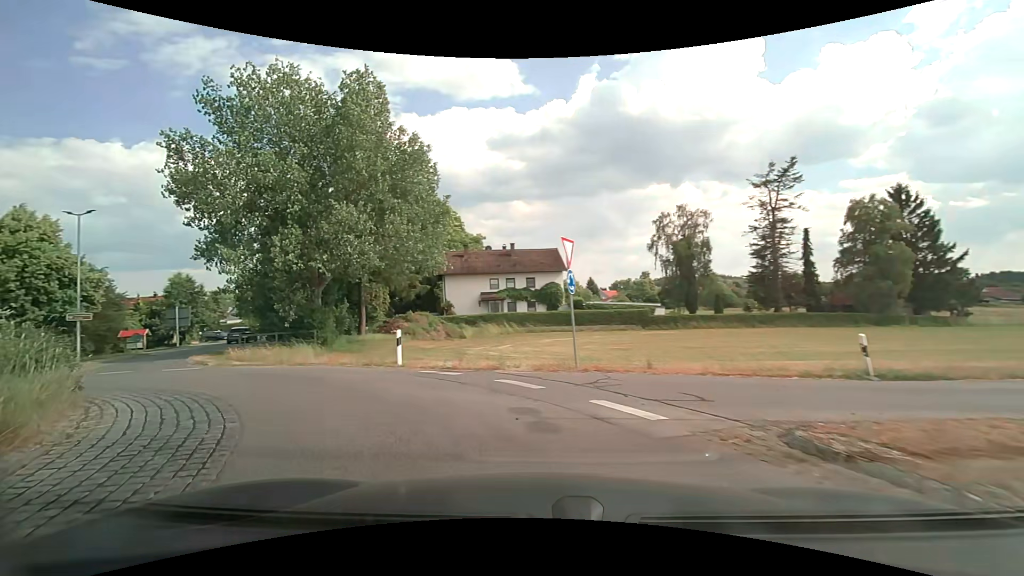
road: tertiary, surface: asphalt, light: Day
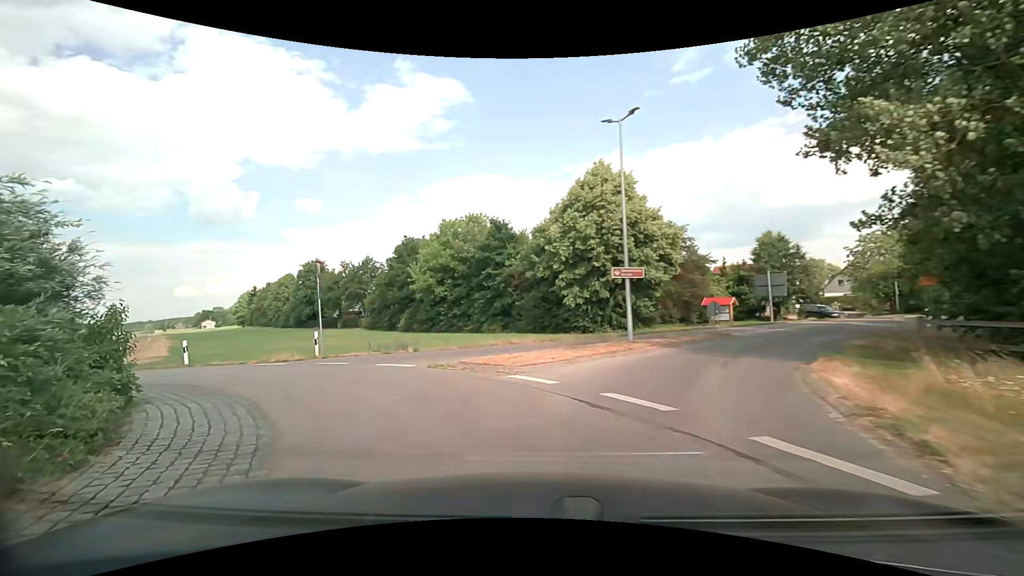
(-8.8, +14.4) m; -61°
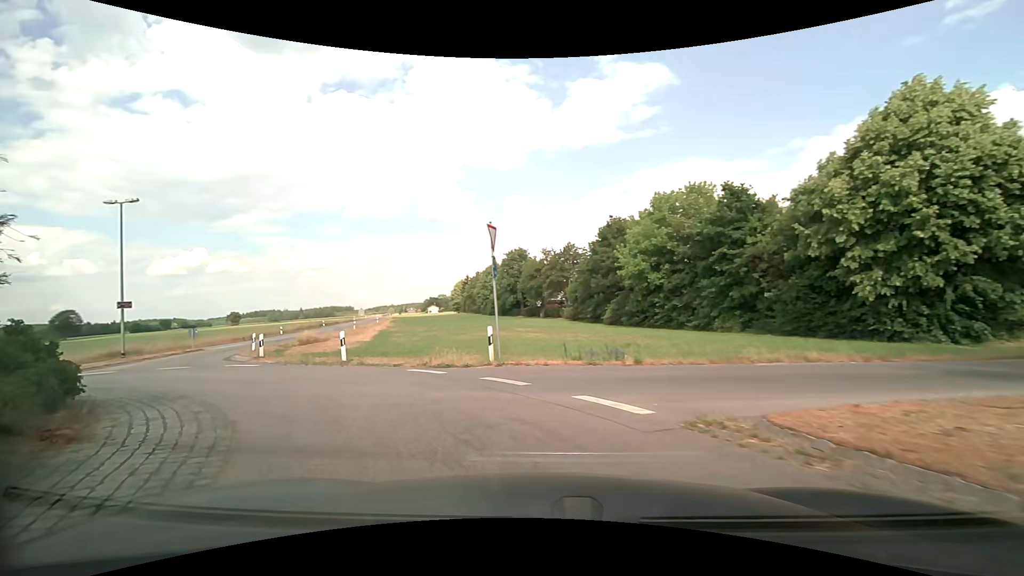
(-1.4, +7.1) m; -23°
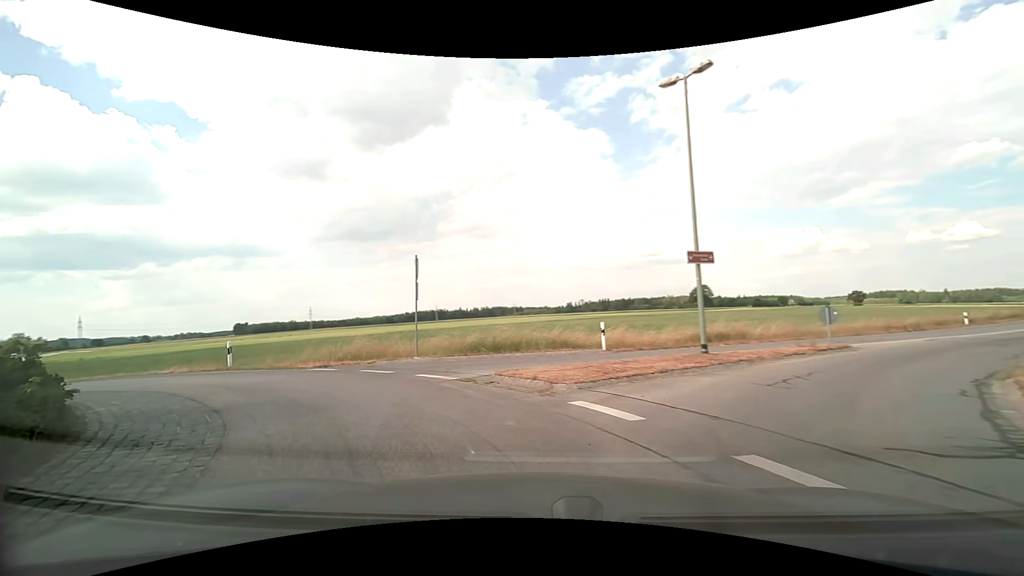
(-8.6, +14.6) m; -63°
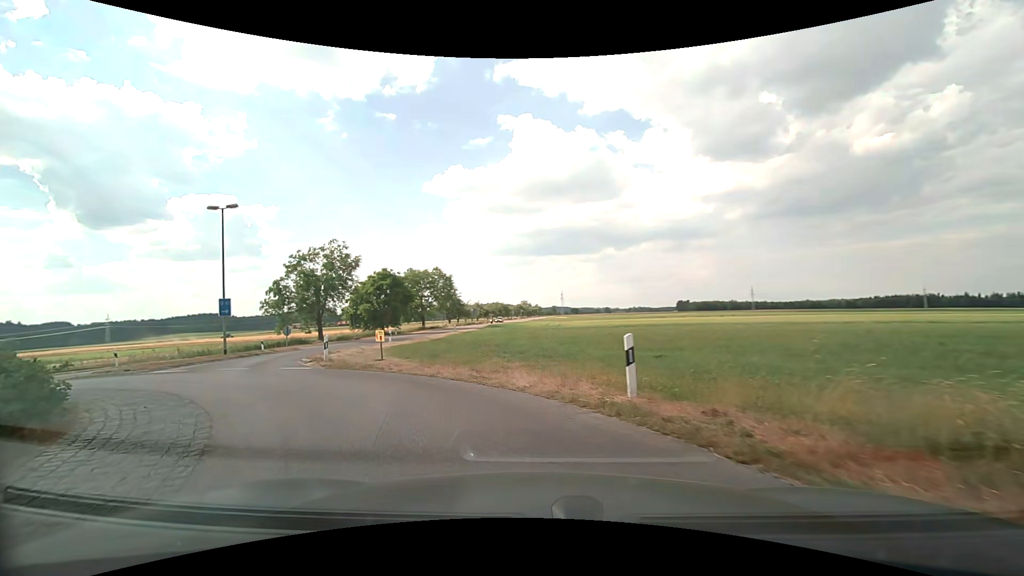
(-5.5, +12.6) m; -47°
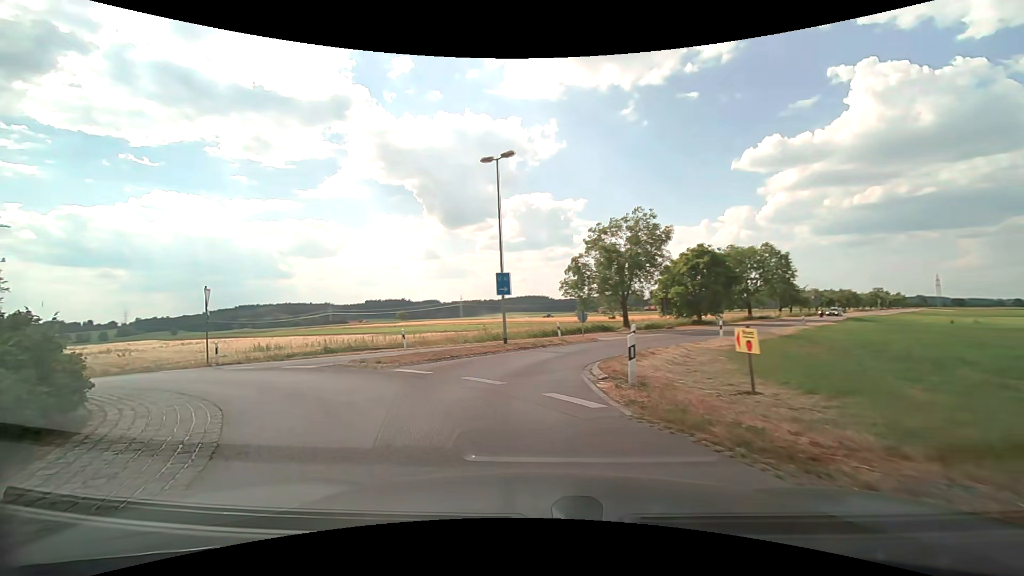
(-2.9, +9.3) m; -34°
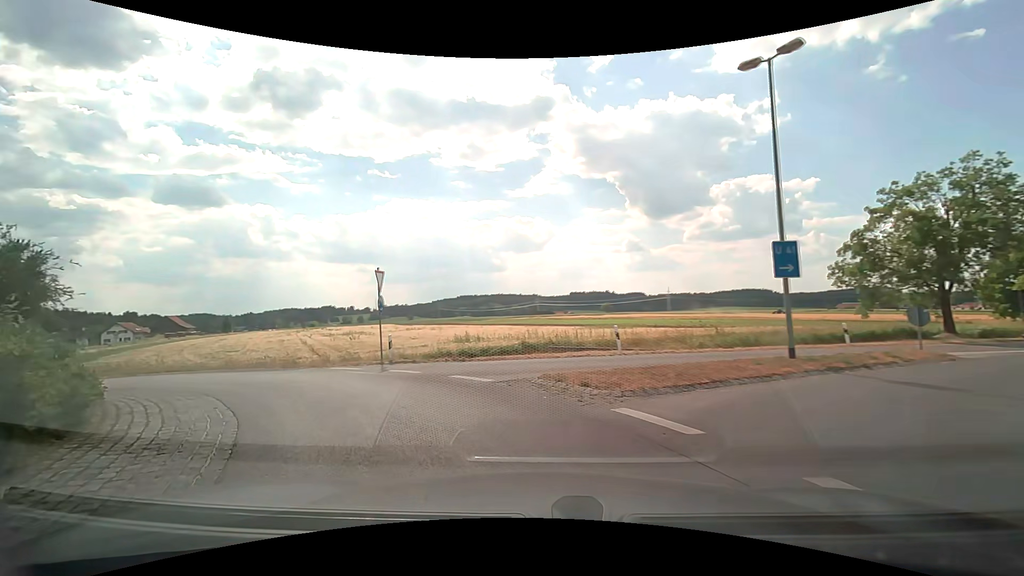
(-1.3, +6.4) m; -23°
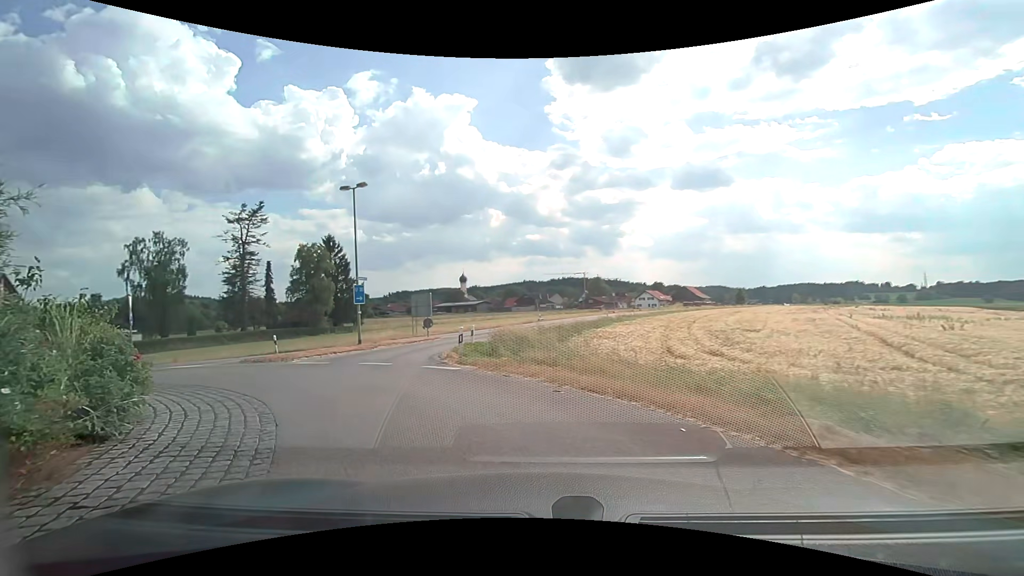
(-6.9, +13.4) m; -54°
(-2, +10) (-6, +19) (-5, +29) (-3, +39) (-1, +48) (+3, +58) (+6, +67) (+10, +76) (+14, +86) (+18, +95) m
